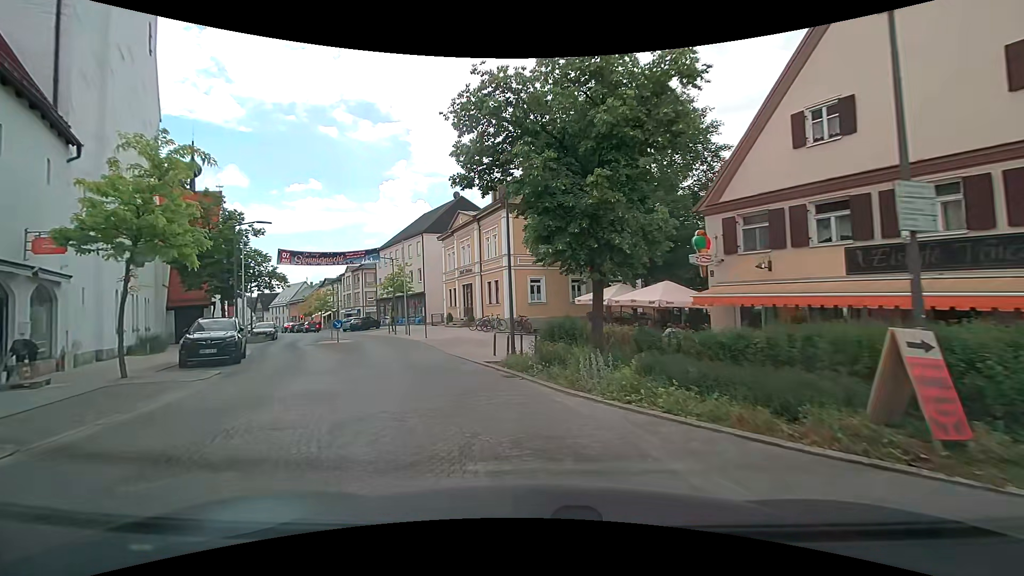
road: tertiary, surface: paving_stones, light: Day
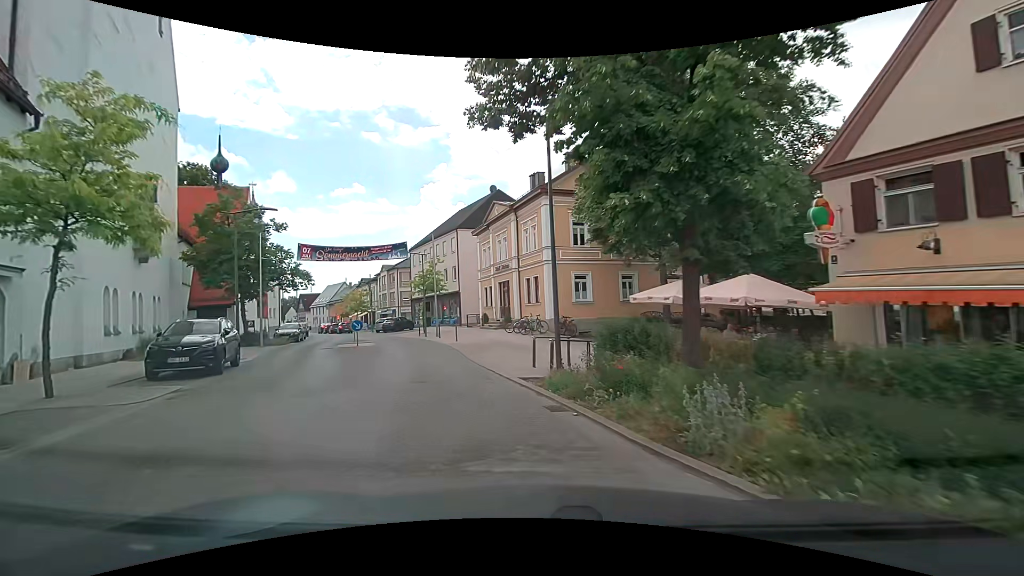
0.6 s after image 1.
(-0.2, +3.9) m; -6°
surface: asphalt
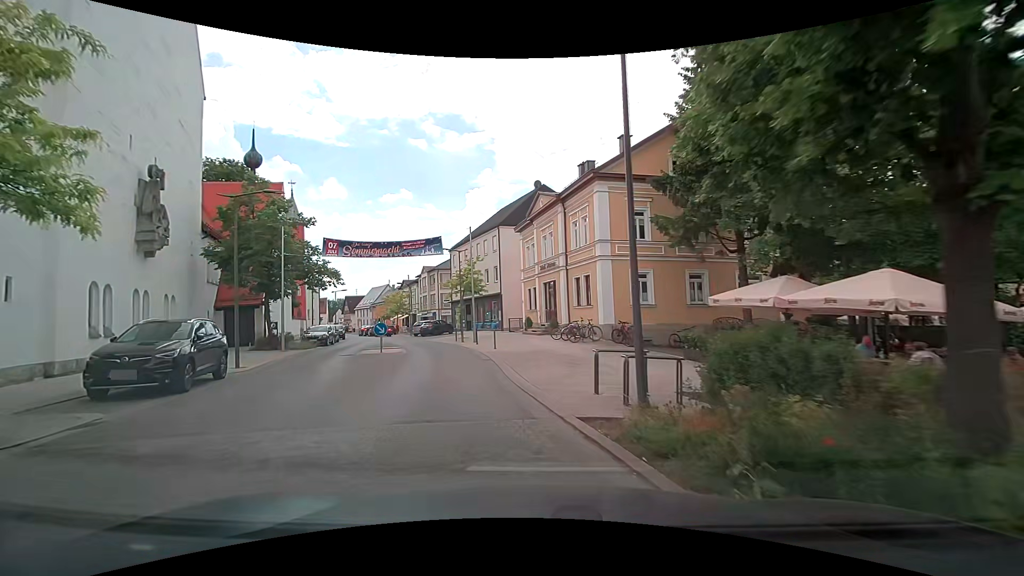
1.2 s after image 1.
(-0.1, +3.9) m; -4°
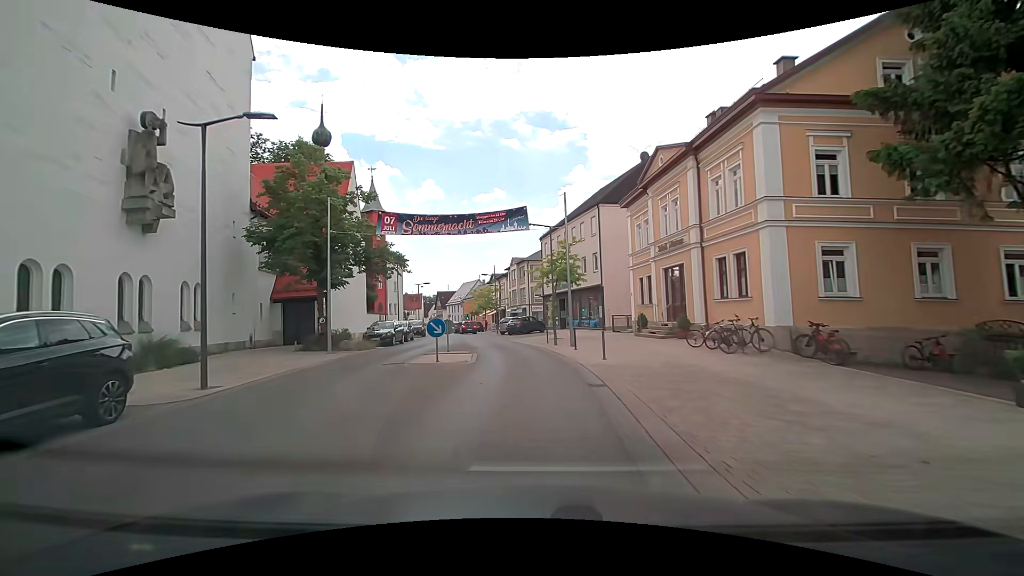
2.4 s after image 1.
(-0.8, +7.5) m; -11°
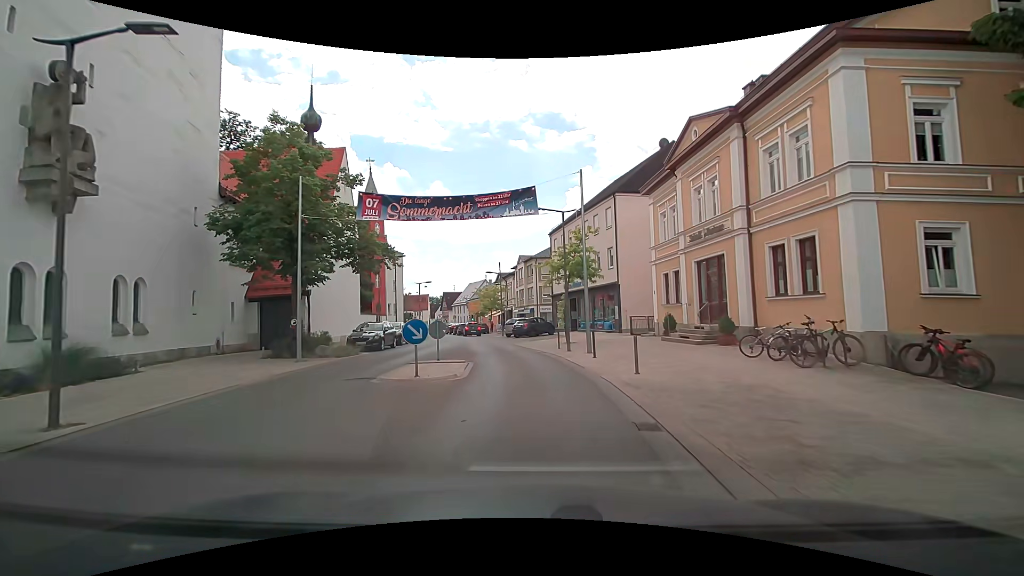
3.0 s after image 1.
(0.0, +3.7) m; +1°
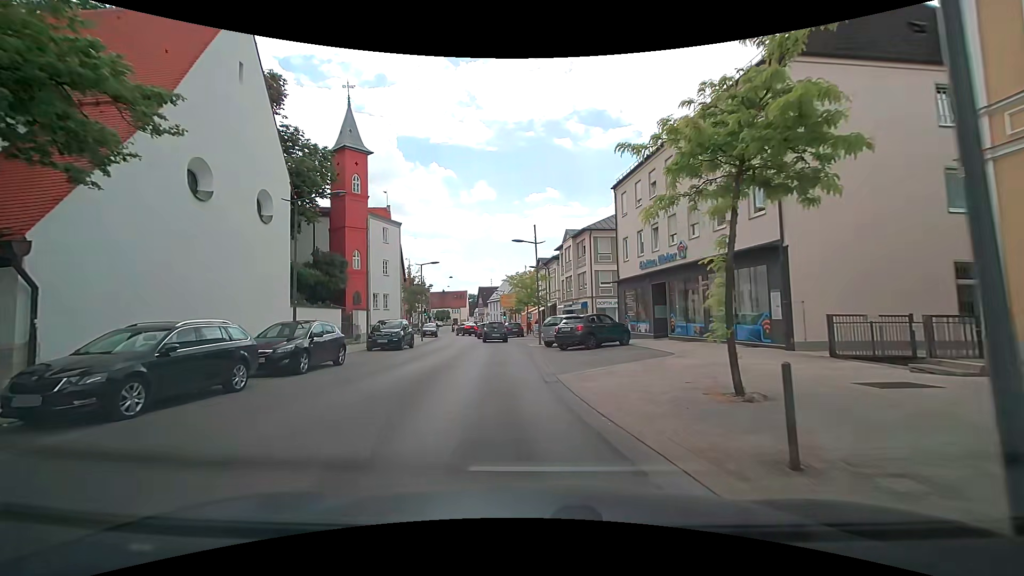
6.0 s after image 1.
(-1.3, +18.0) m; -6°
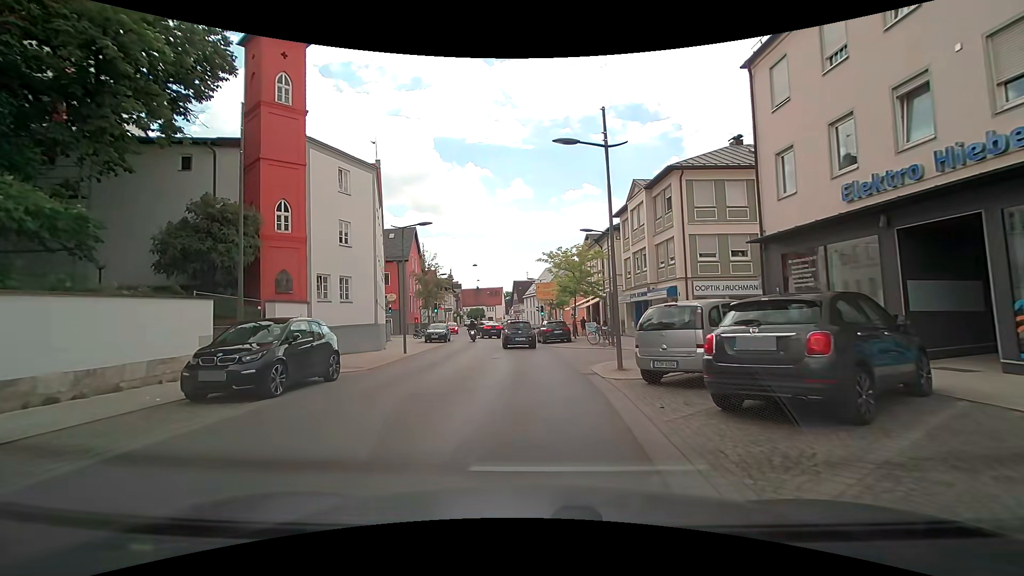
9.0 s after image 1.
(-1.1, +15.7) m; -6°
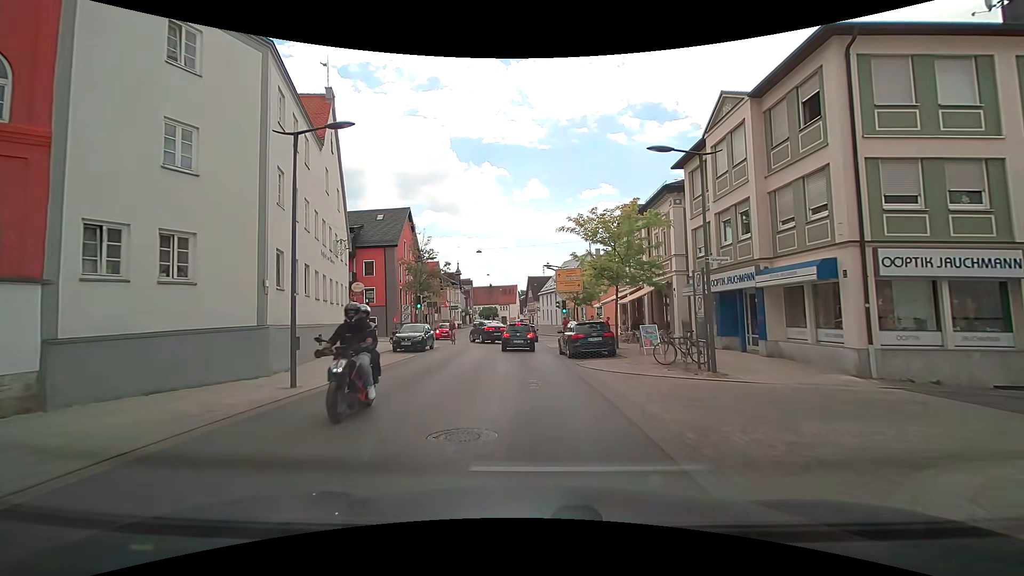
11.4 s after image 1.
(-0.1, +12.2) m; -1°
(0, +10) (-1, +20) (-1, +30) (-1, +40) (-2, +50) (-3, +60) (-4, +70) (-5, +80) (-6, +90) (-7, +100) m
